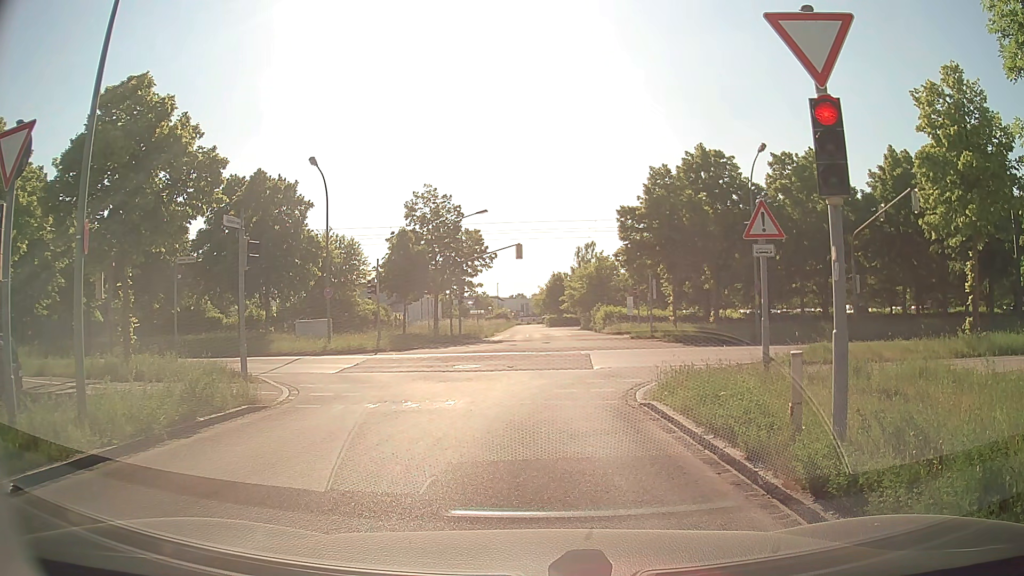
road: residential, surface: asphalt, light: Day
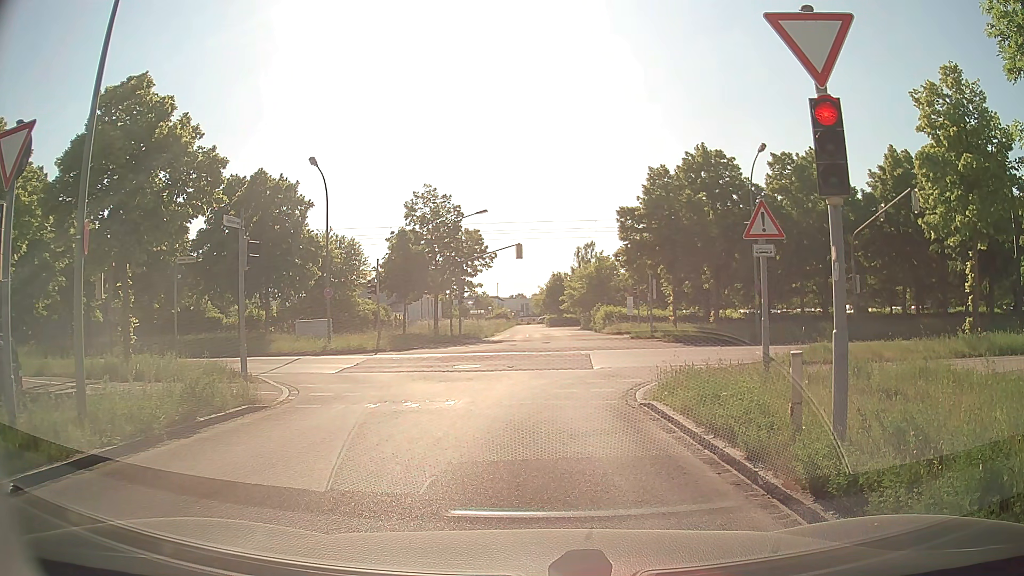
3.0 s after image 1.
(0.0, 0.0) m; 0°
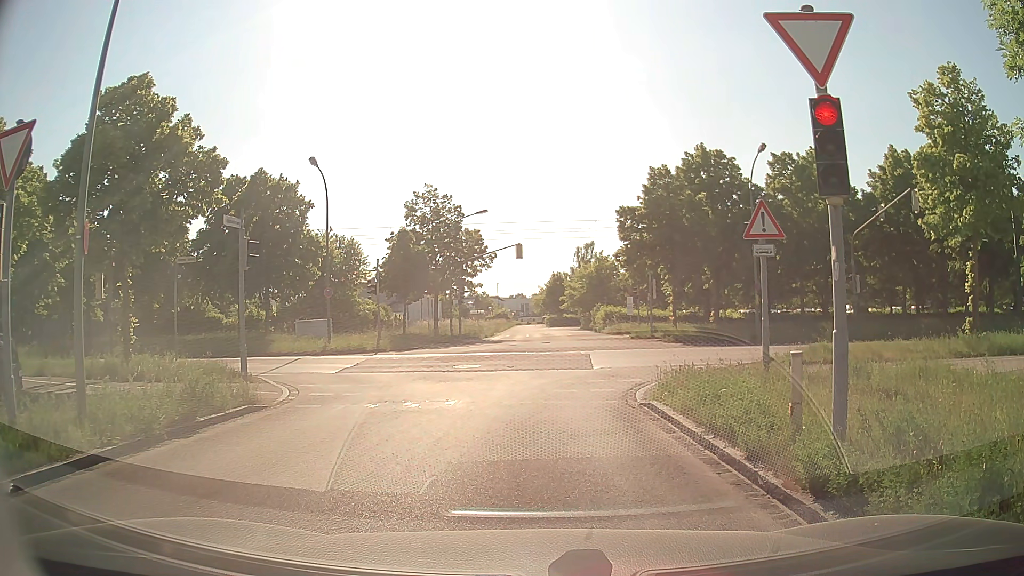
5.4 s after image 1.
(0.0, 0.0) m; 0°
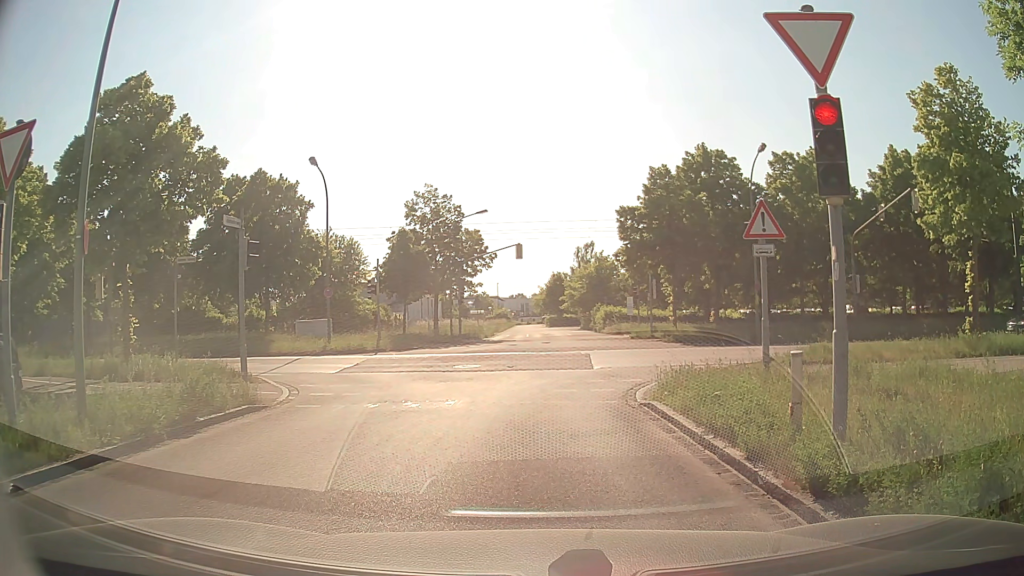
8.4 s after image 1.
(0.0, 0.0) m; 0°
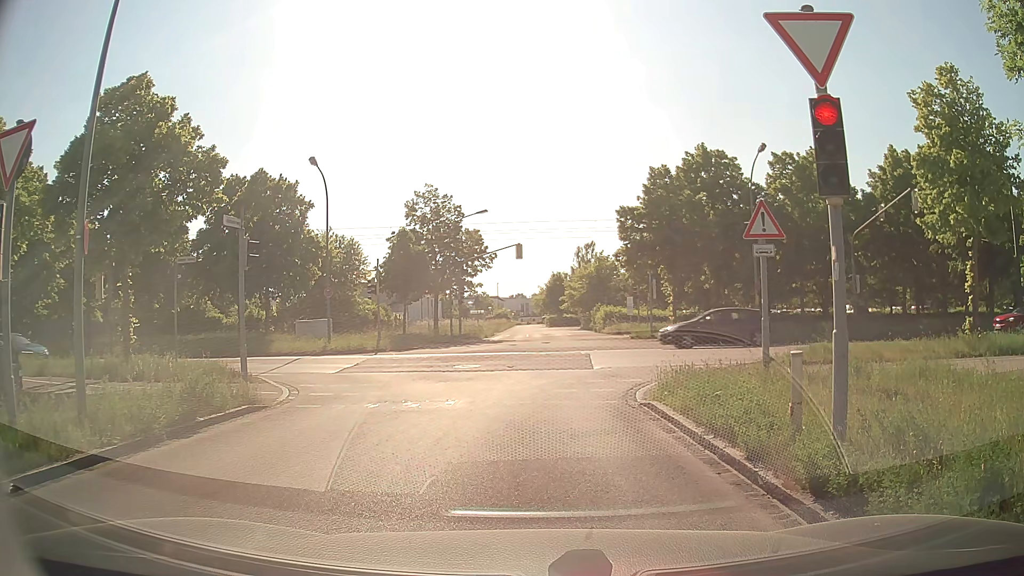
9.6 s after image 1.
(0.0, 0.0) m; 0°
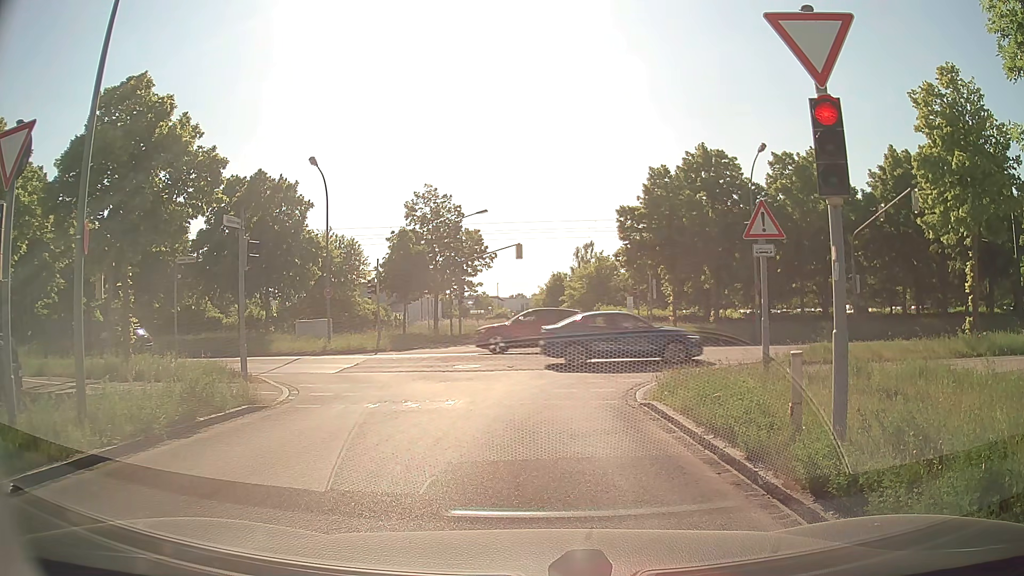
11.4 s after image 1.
(0.0, 0.0) m; 0°
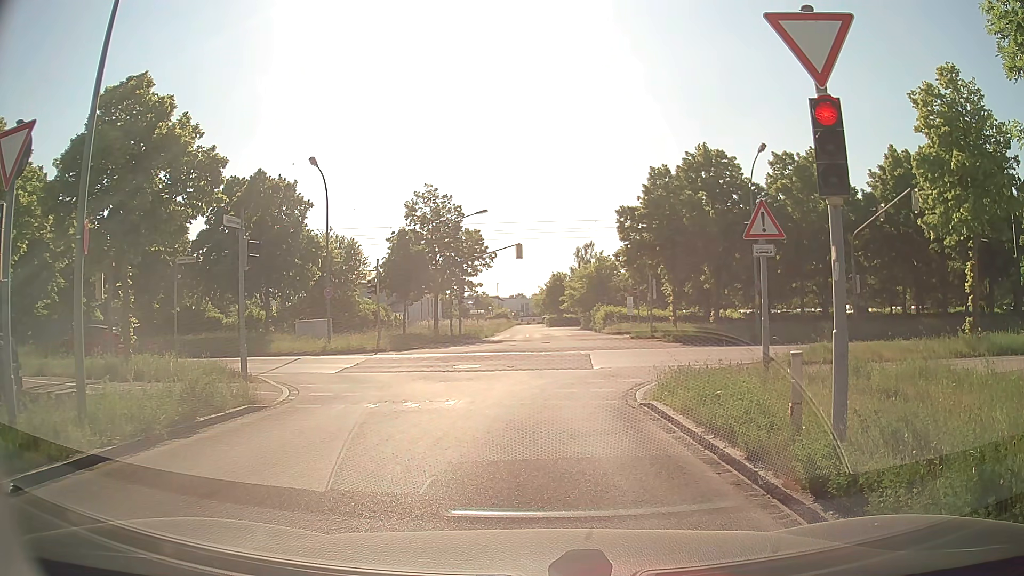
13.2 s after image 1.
(0.0, 0.0) m; 0°
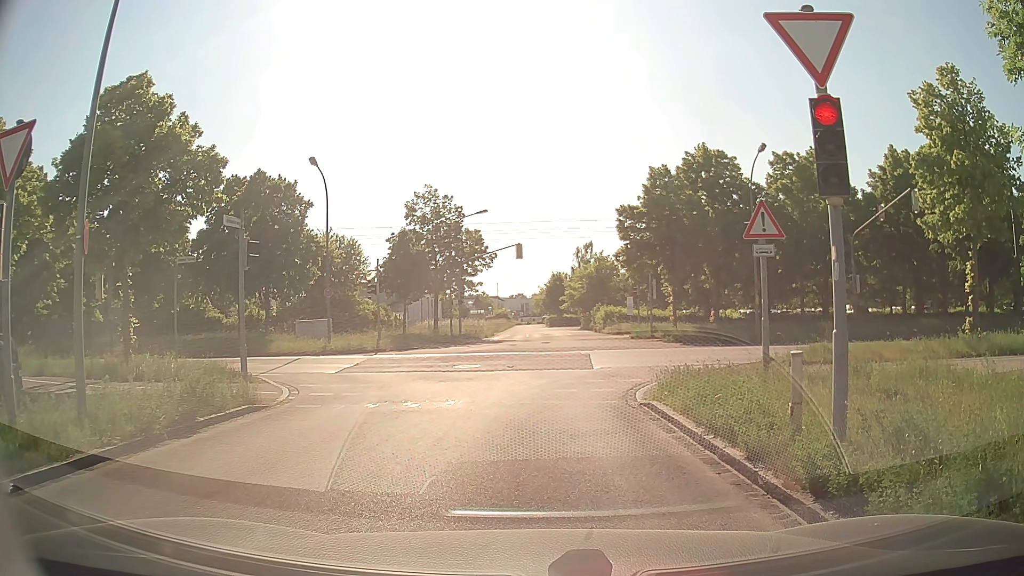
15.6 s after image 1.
(0.0, 0.0) m; 0°
